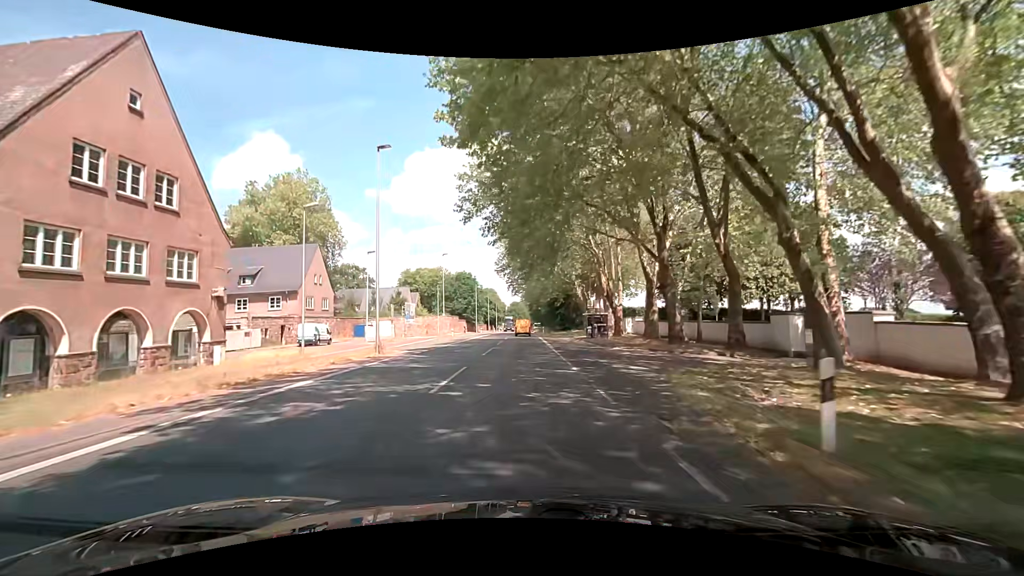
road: secondary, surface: asphalt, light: Day
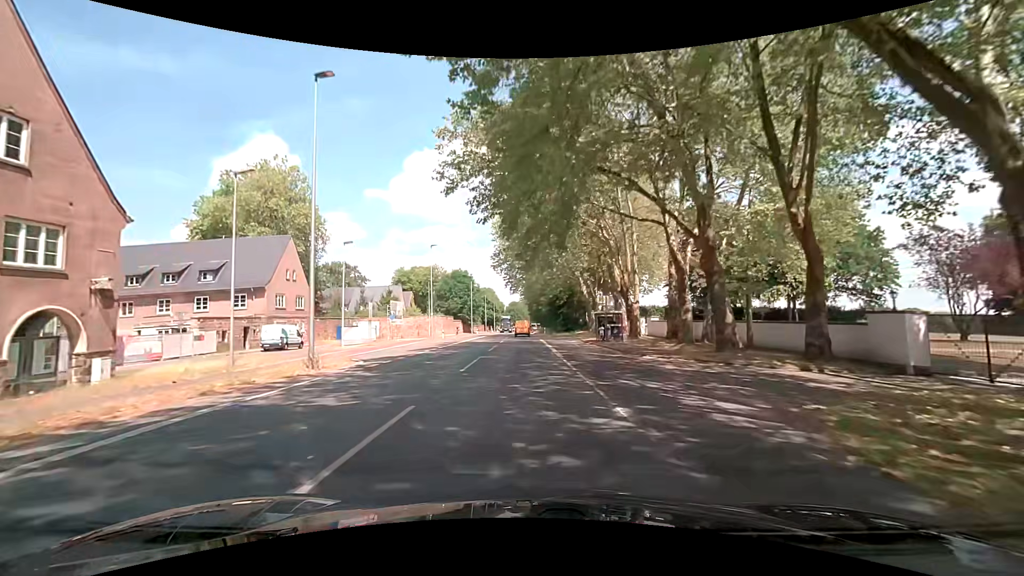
(-0.1, +7.3) m; -2°
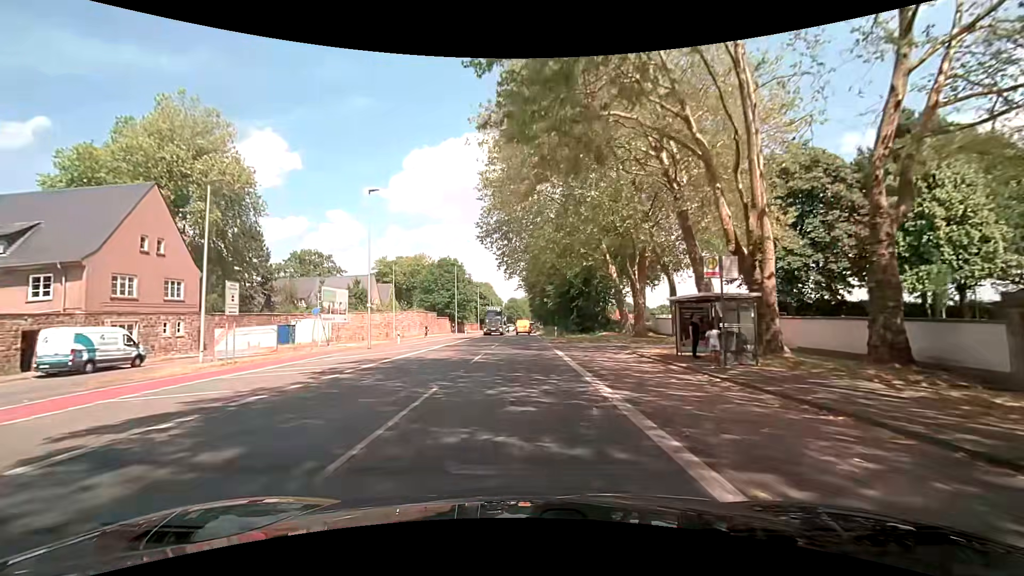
(+0.5, +21.8) m; +2°
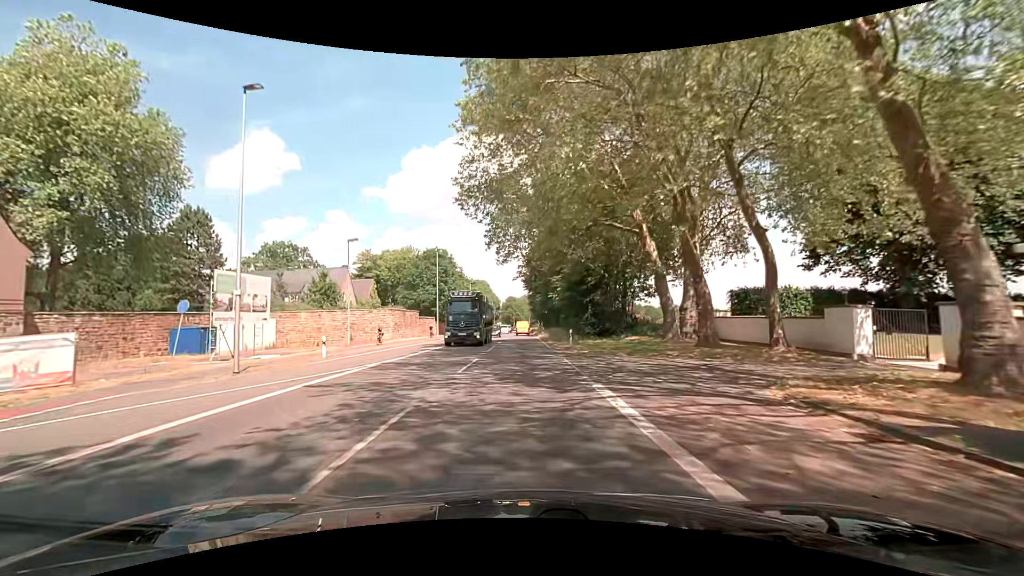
(-0.2, +14.5) m; -1°
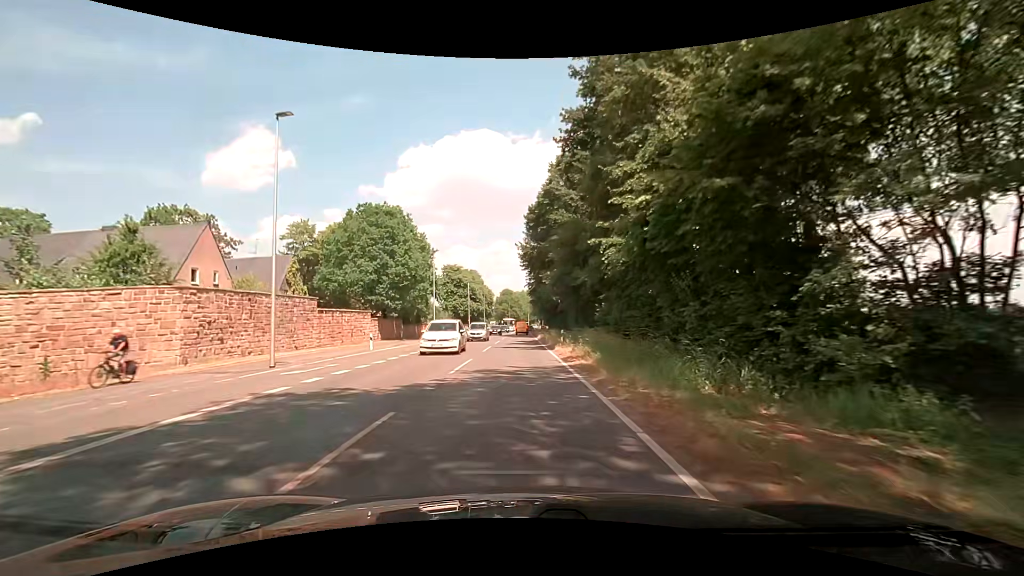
(+0.4, +36.5) m; +2°
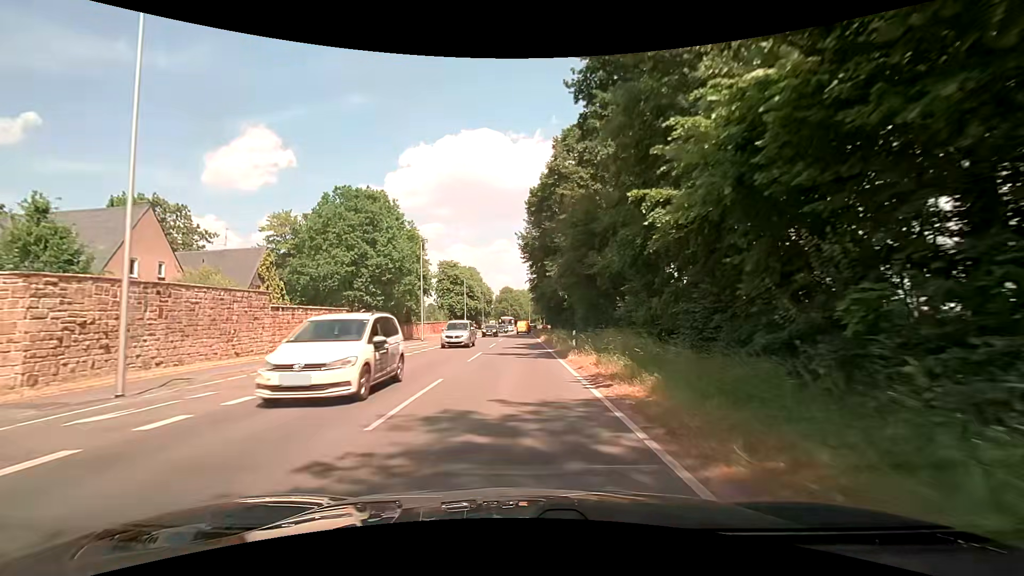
(-0.1, +7.4) m; -1°
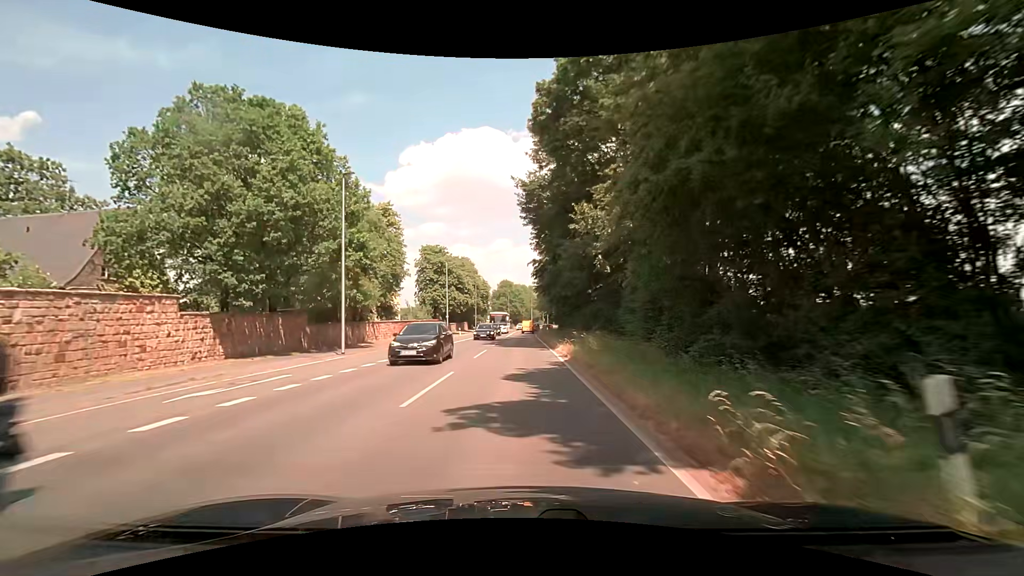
(-0.2, +22.3) m; 0°
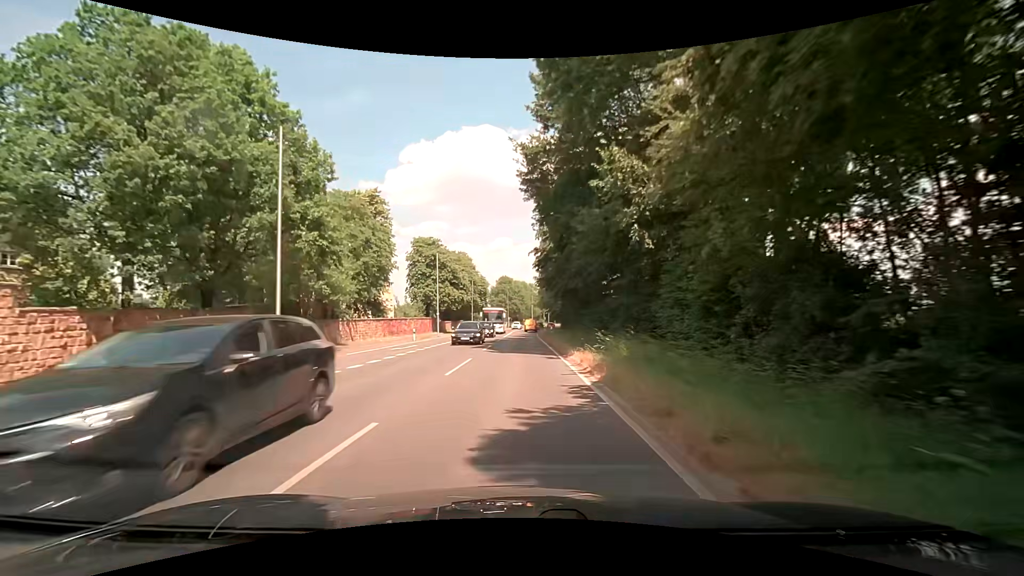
(0.0, +7.4) m; 0°
(0, +10) (0, +20) (0, +30) (0, +40) (0, +50) (0, +60) (0, +70) (+1, +80) (+2, +90) (+2, +100) m
